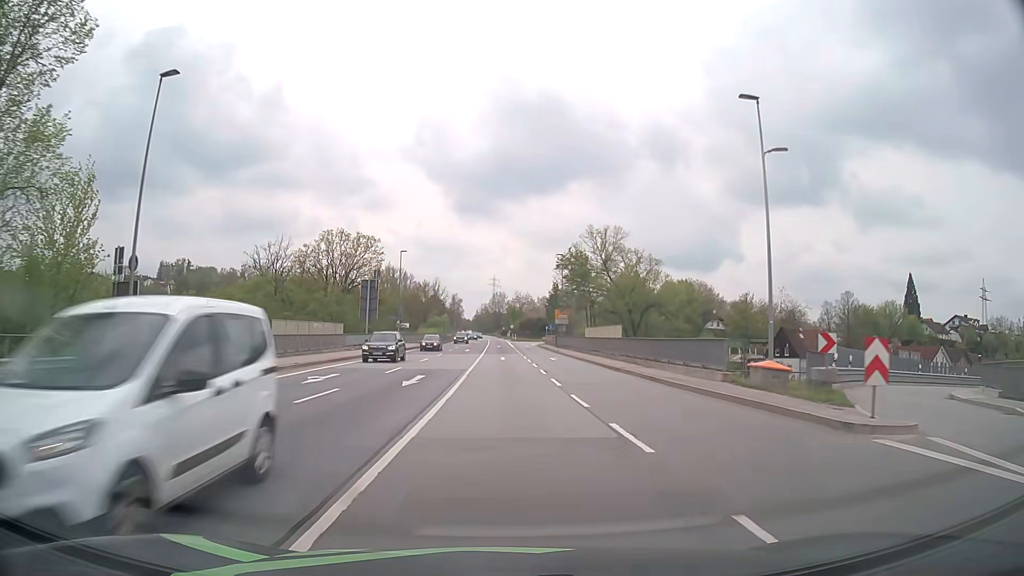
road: primary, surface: asphalt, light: Day
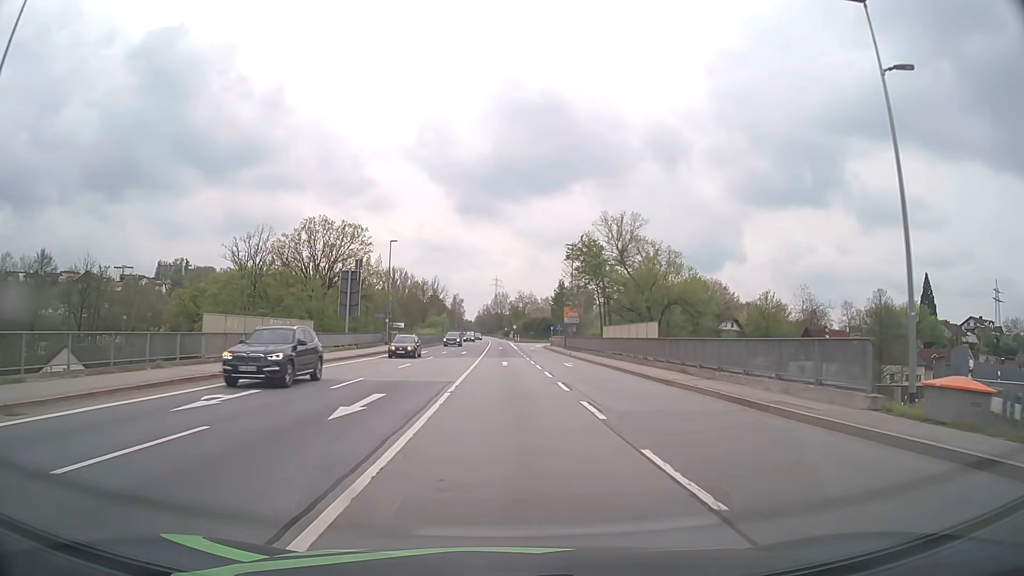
(0.0, +8.7) m; 0°
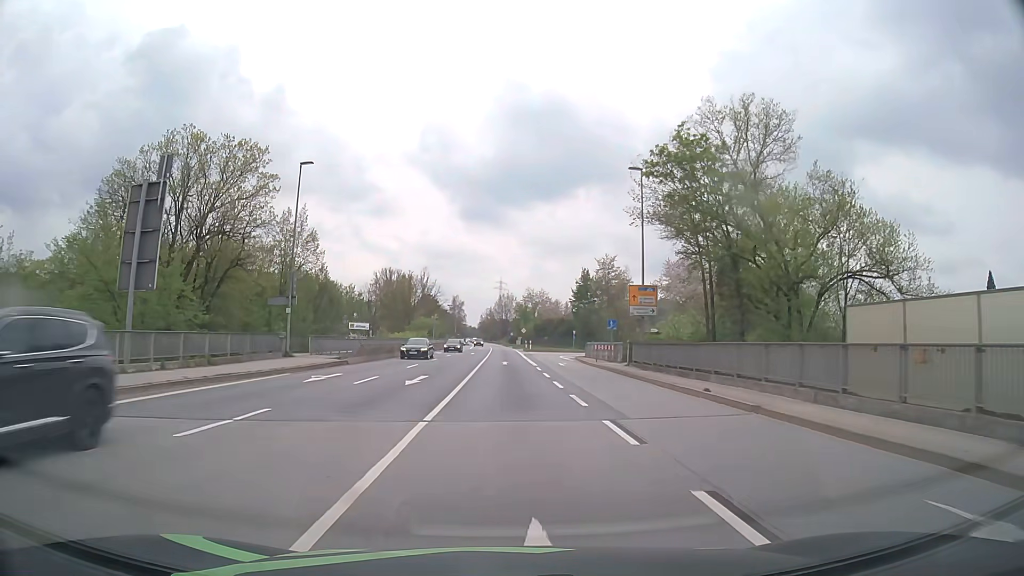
(-0.1, +32.8) m; 0°
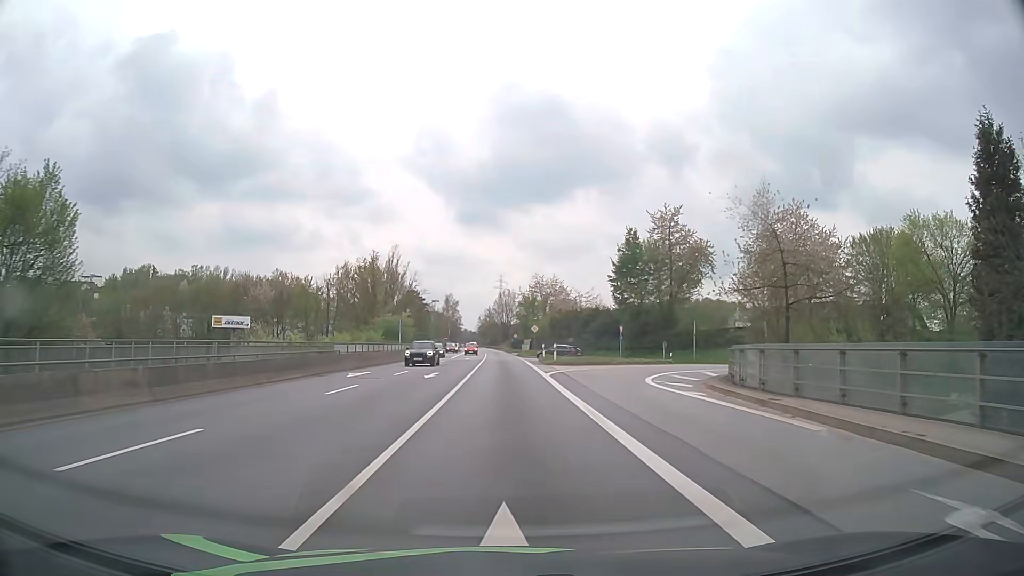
(+0.1, +38.5) m; 0°
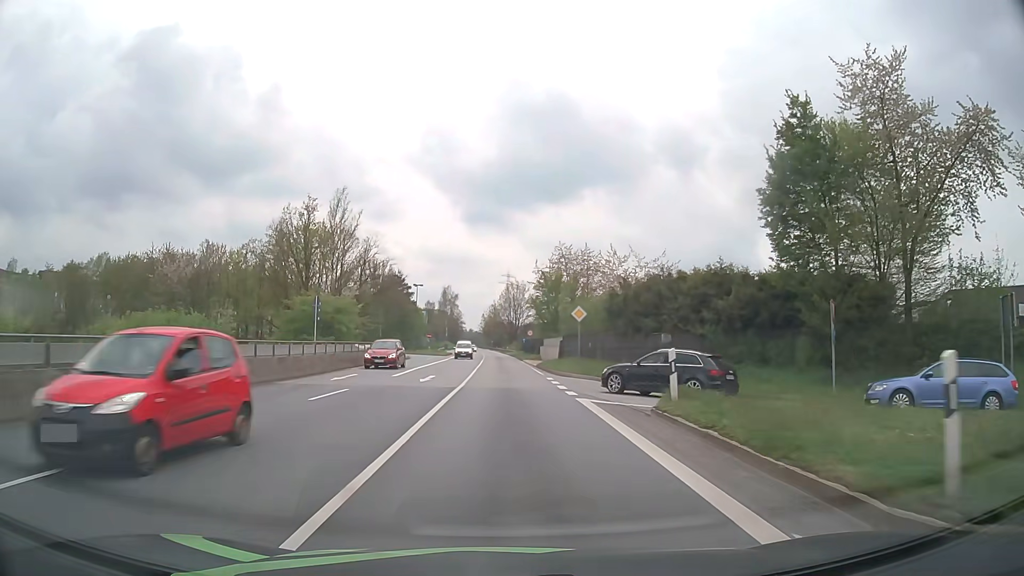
(-0.4, +37.8) m; -1°
(0, +10) (0, +20) (0, +30) (0, +40) (0, +50) (0, +60) (0, +70) (-1, +80) (-1, +90) (-1, +100) m
